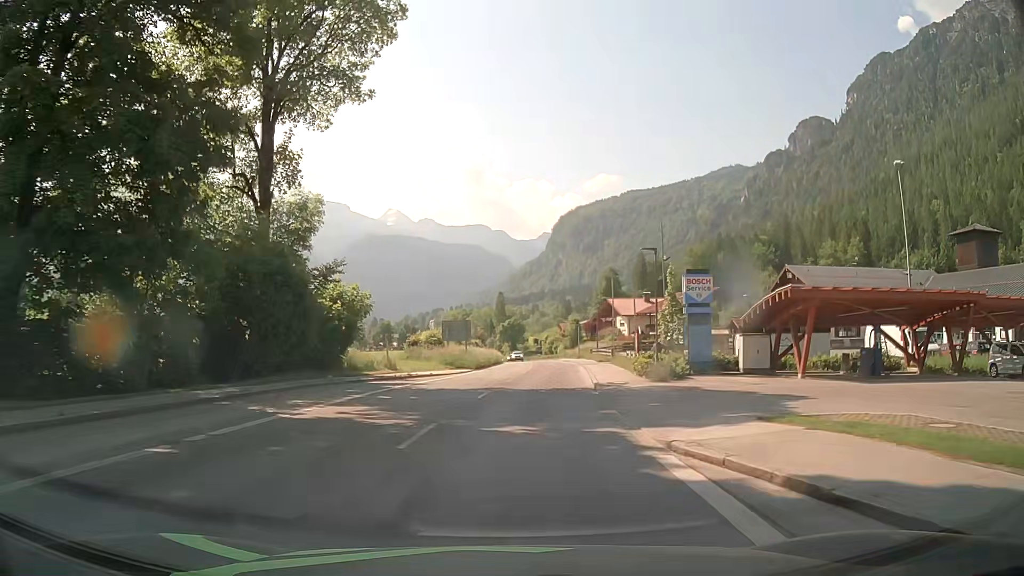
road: tertiary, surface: asphalt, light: Day
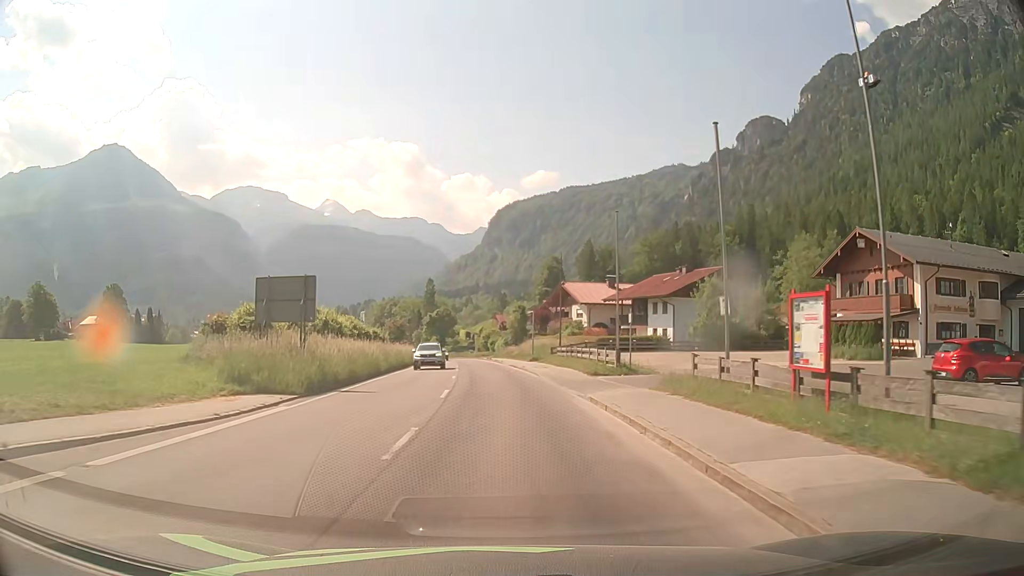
(+1.3, +28.3) m; +6°
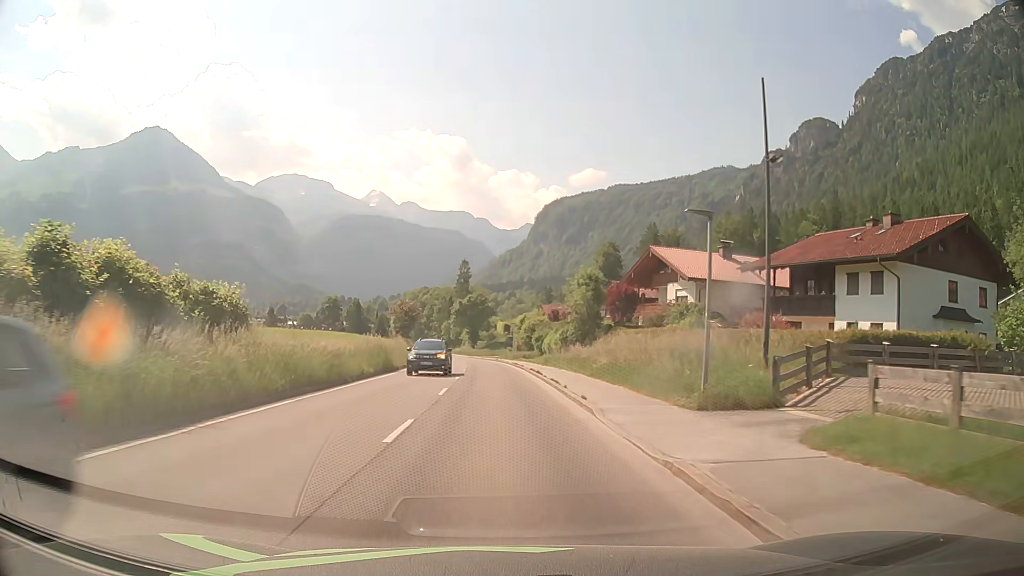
(-1.1, +37.0) m; -4°
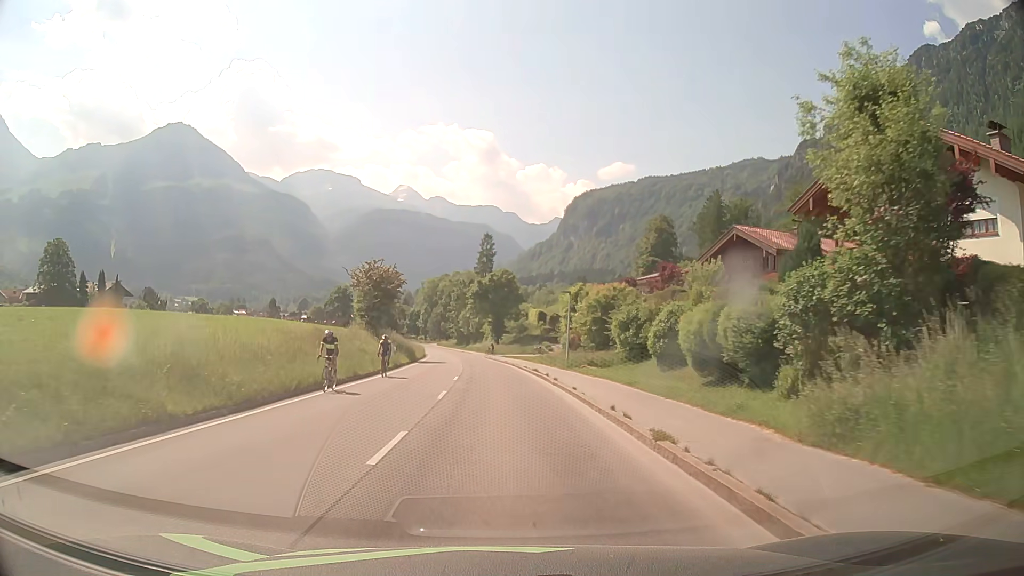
(-0.8, +38.0) m; -3°
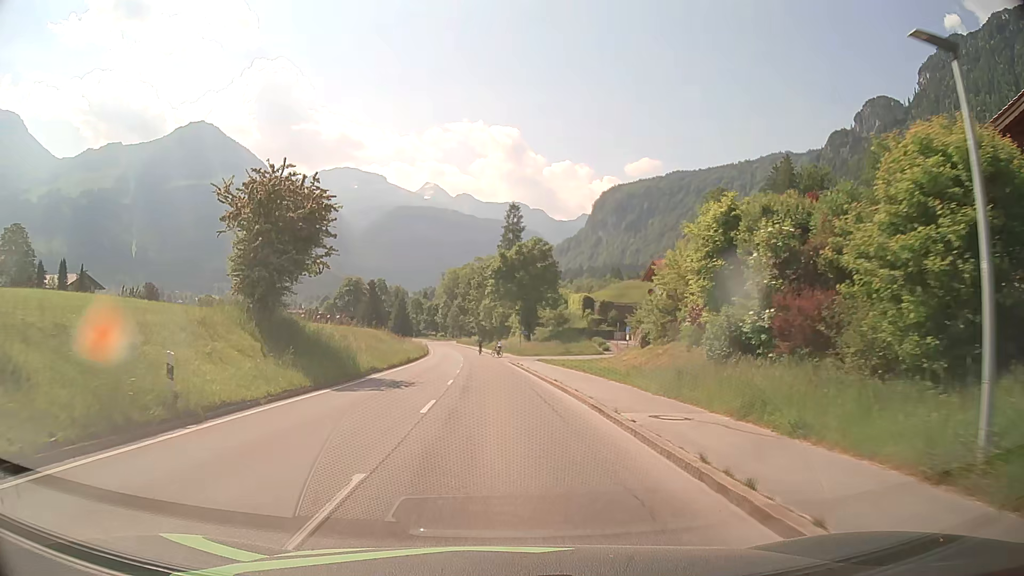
(-0.5, +30.5) m; -2°
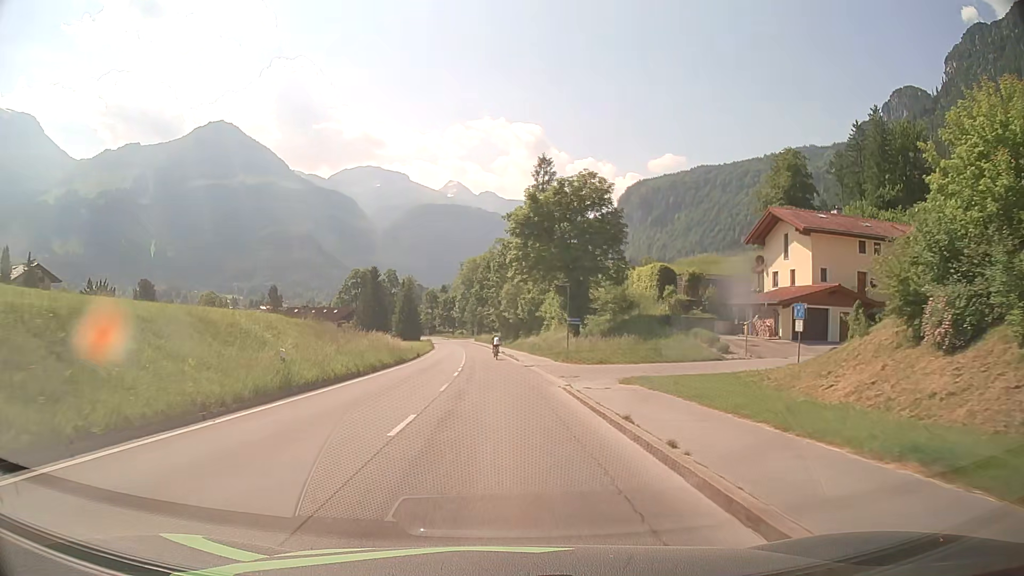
(-0.6, +30.7) m; -2°
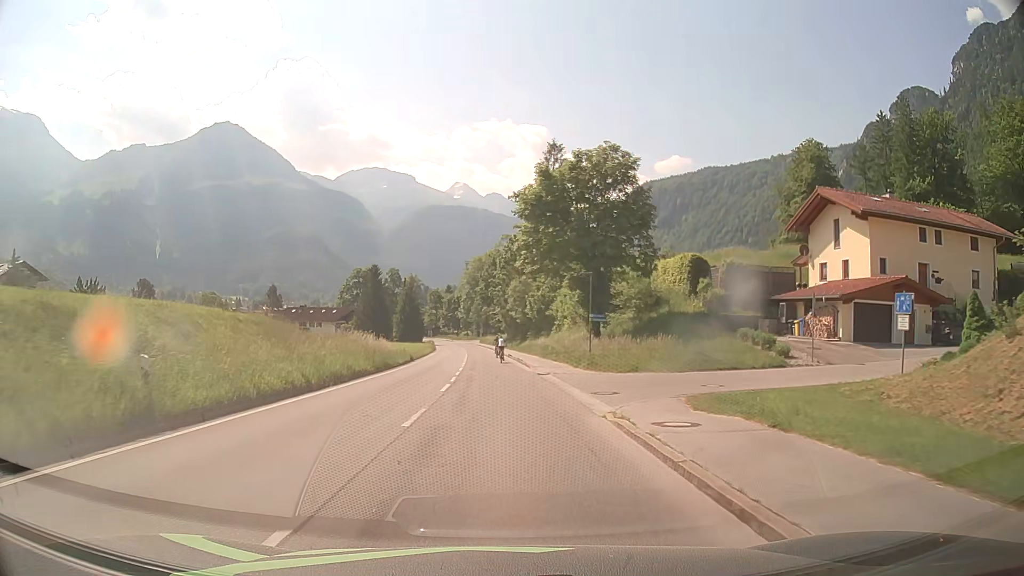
(0.0, +7.7) m; 0°
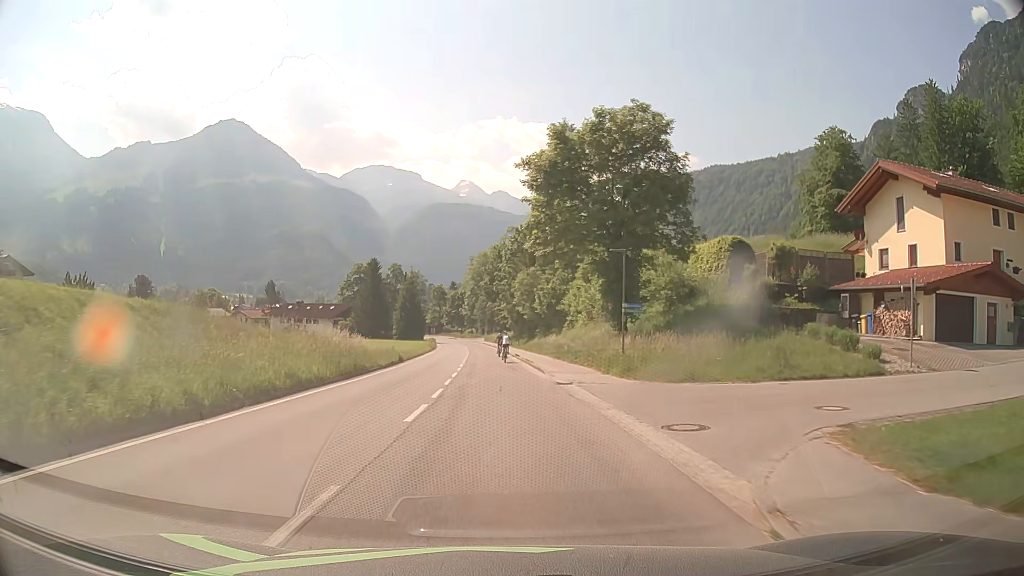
(0.0, +7.6) m; -1°
(0, +10) (0, +20) (0, +30) (-1, +40) (-1, +50) (-2, +60) (-2, +70) (-3, +80) (-4, +90) (-4, +100) m
